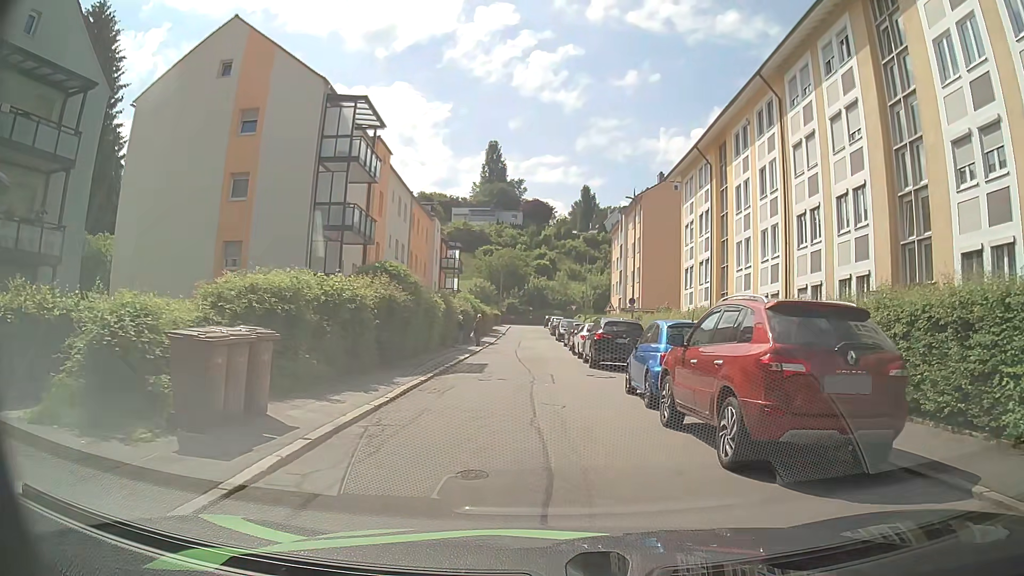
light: Day
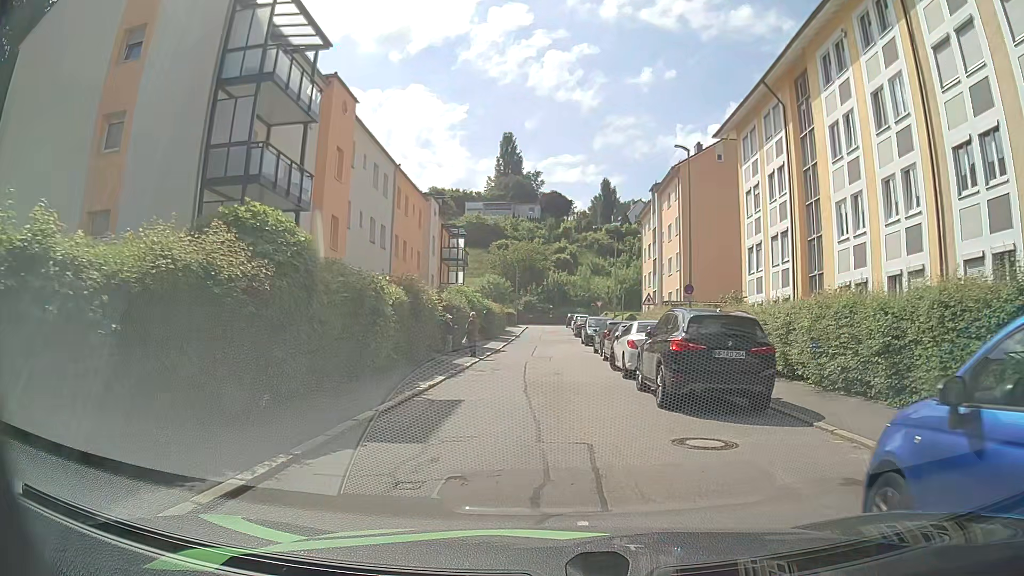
(0.0, +10.3) m; -1°
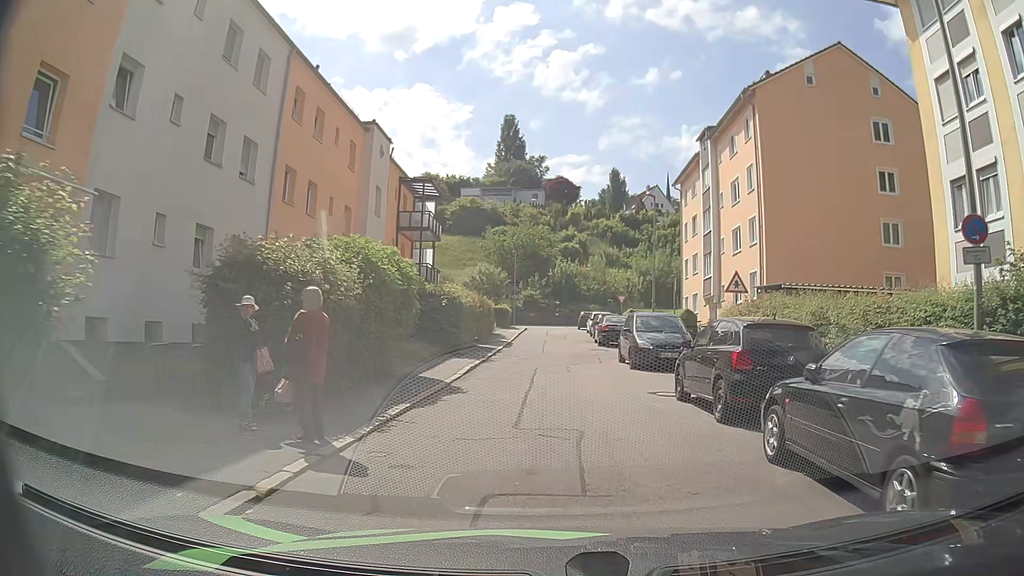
(-0.2, +17.6) m; 0°
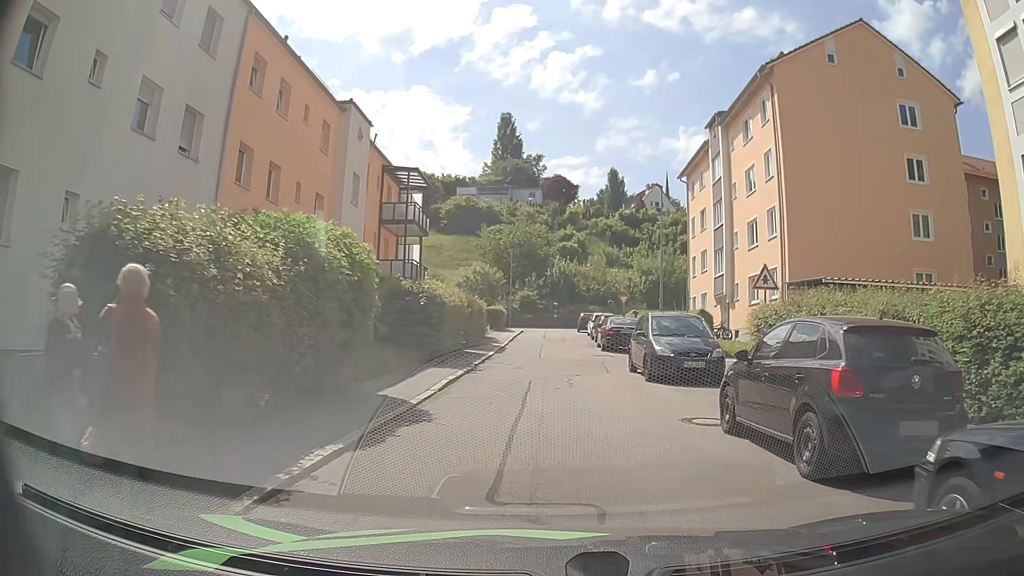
(0.0, +3.3) m; 0°
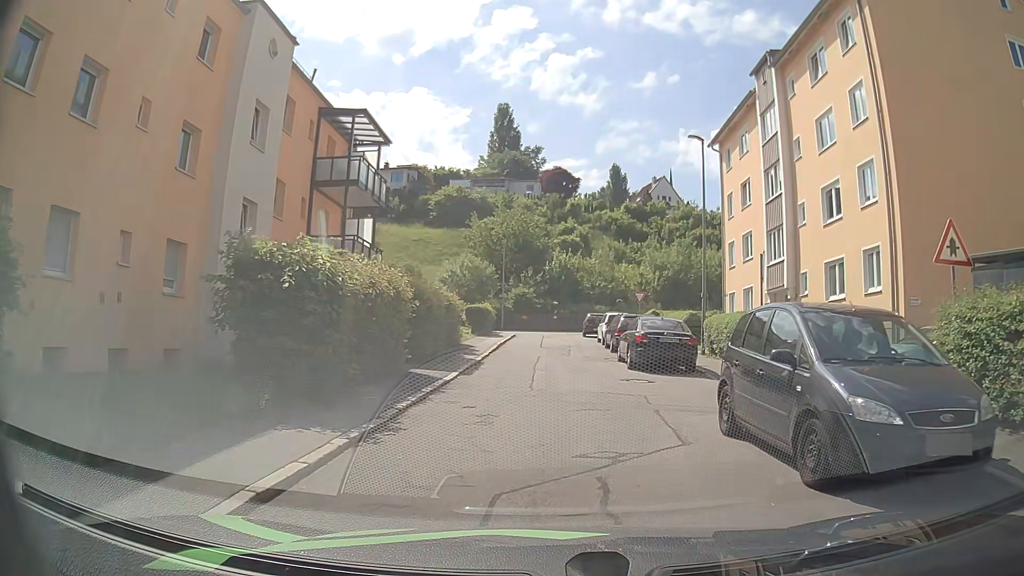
(0.0, +9.8) m; +1°
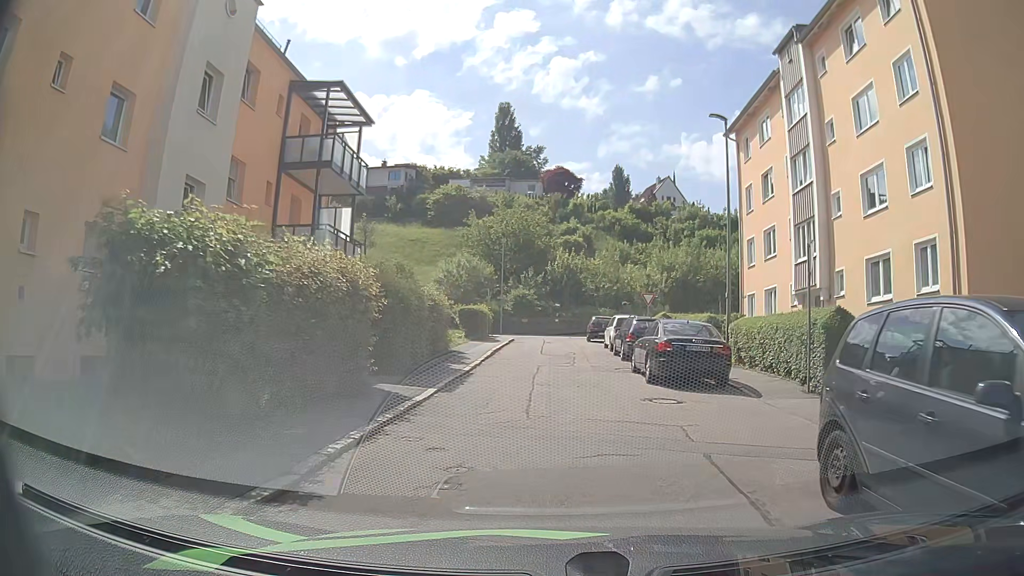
(0.0, +3.2) m; -2°
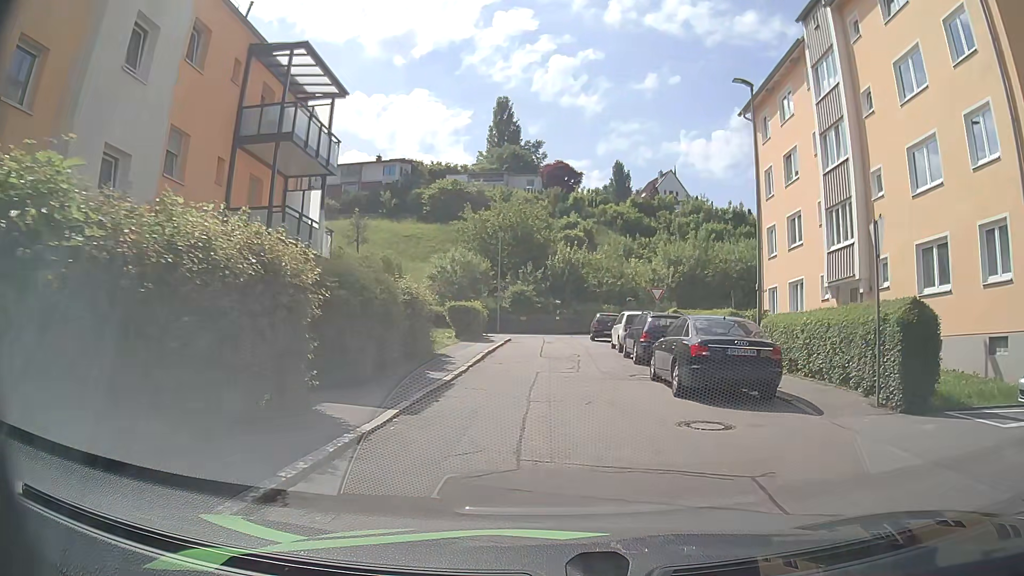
(+0.1, +3.2) m; +1°
